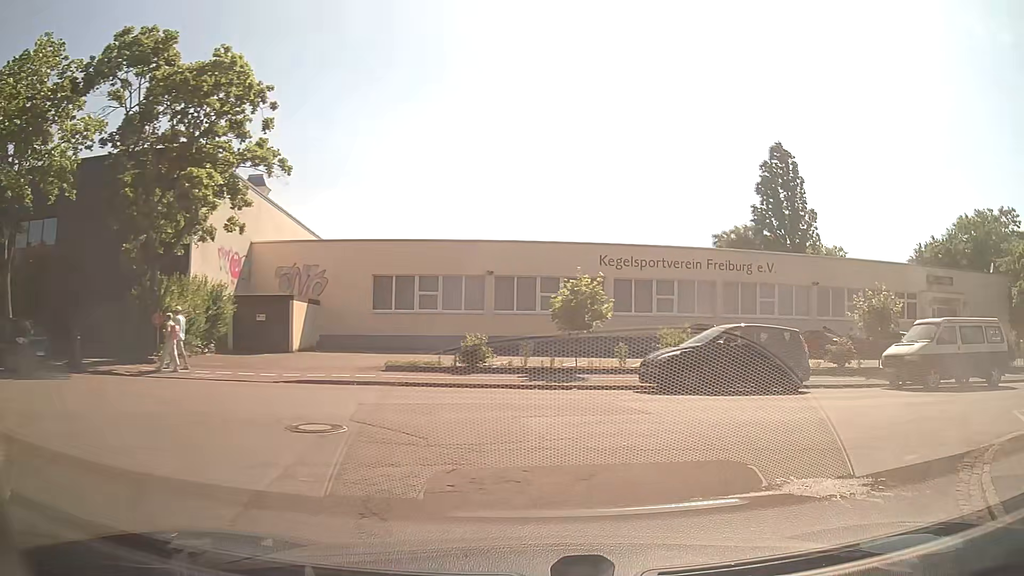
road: residential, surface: asphalt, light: Day
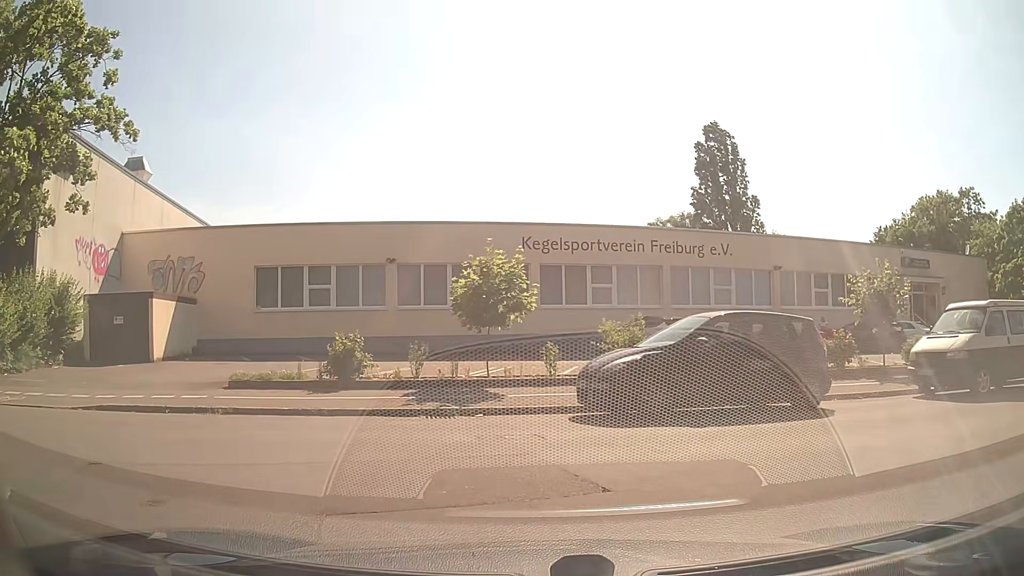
(+0.3, +5.5) m; +6°
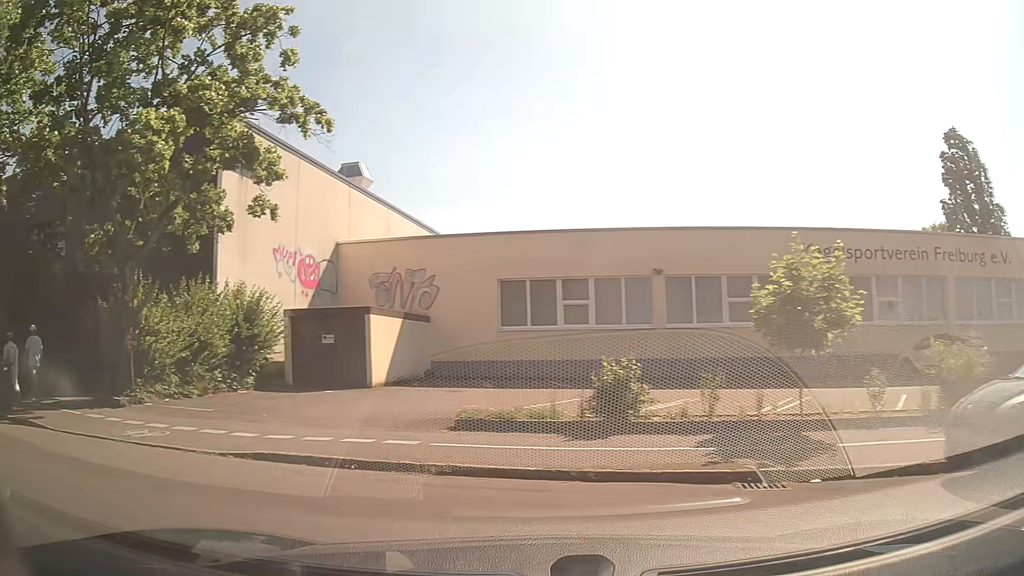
(-0.8, +3.6) m; -25°
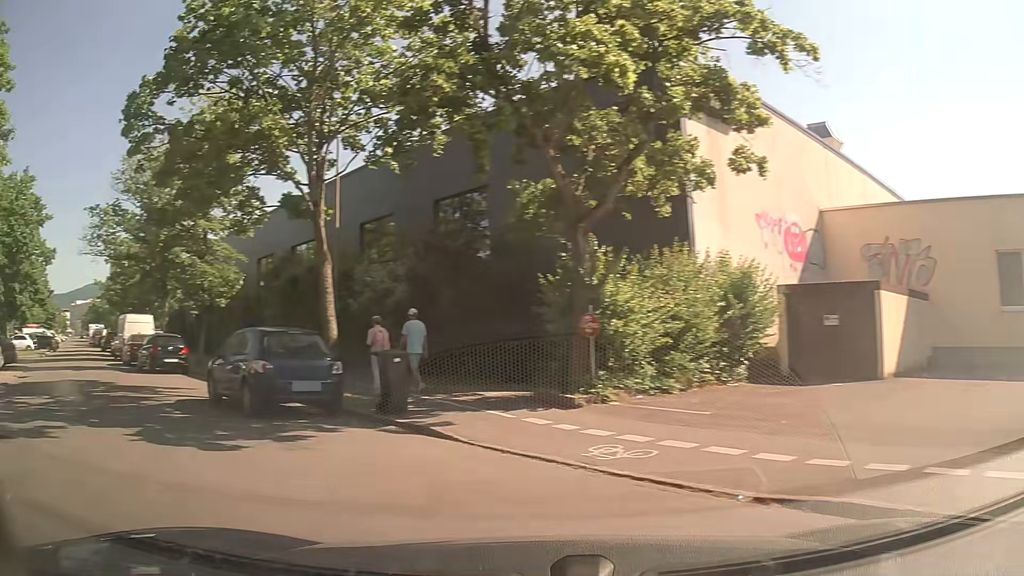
(-1.4, +3.6) m; -40°
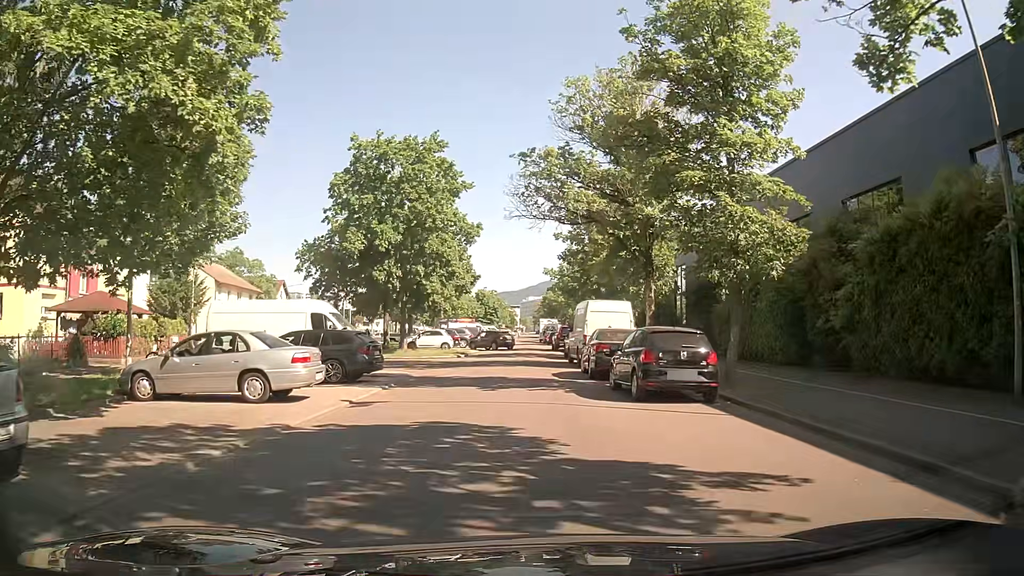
(-5.7, +10.7) m; -37°
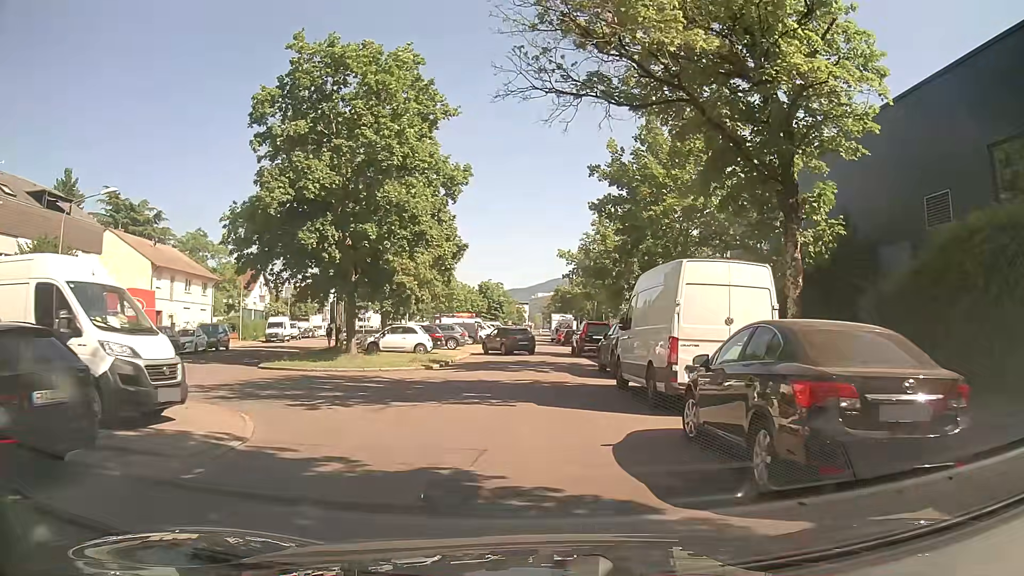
(-0.3, +14.1) m; -1°
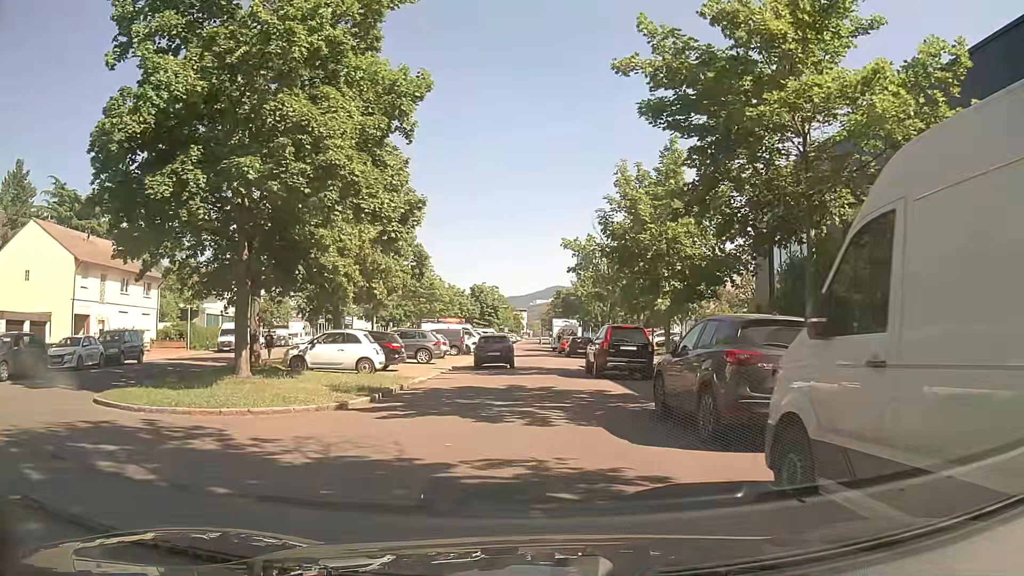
(0.0, +10.7) m; +1°
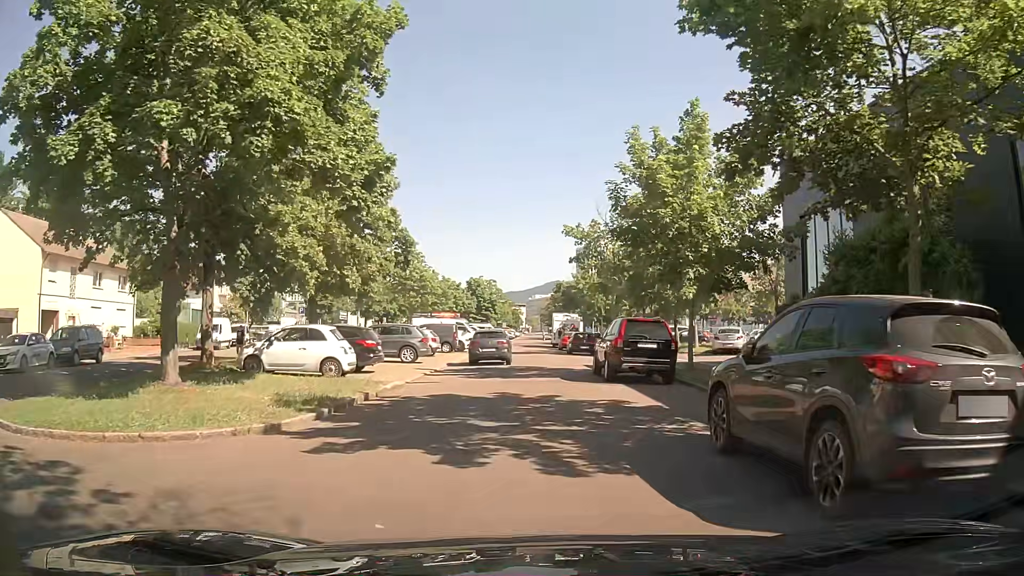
(-0.1, +3.8) m; 0°
(0, +10) (0, +20) (0, +30) (0, +40) (0, +50) (0, +60) (0, +70) (+1, +80) (+2, +90) (+2, +100) m
